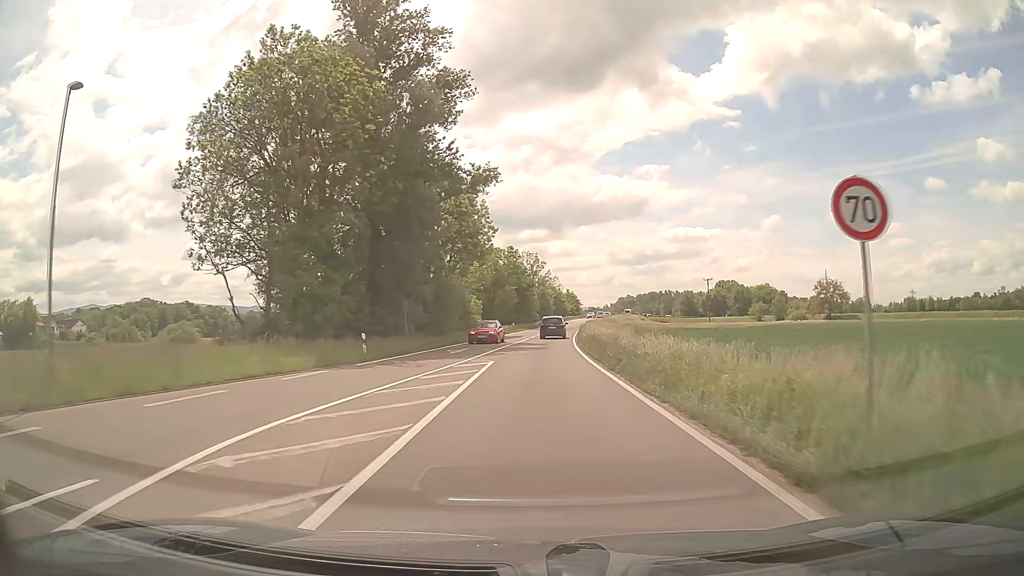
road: secondary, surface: asphalt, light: Day
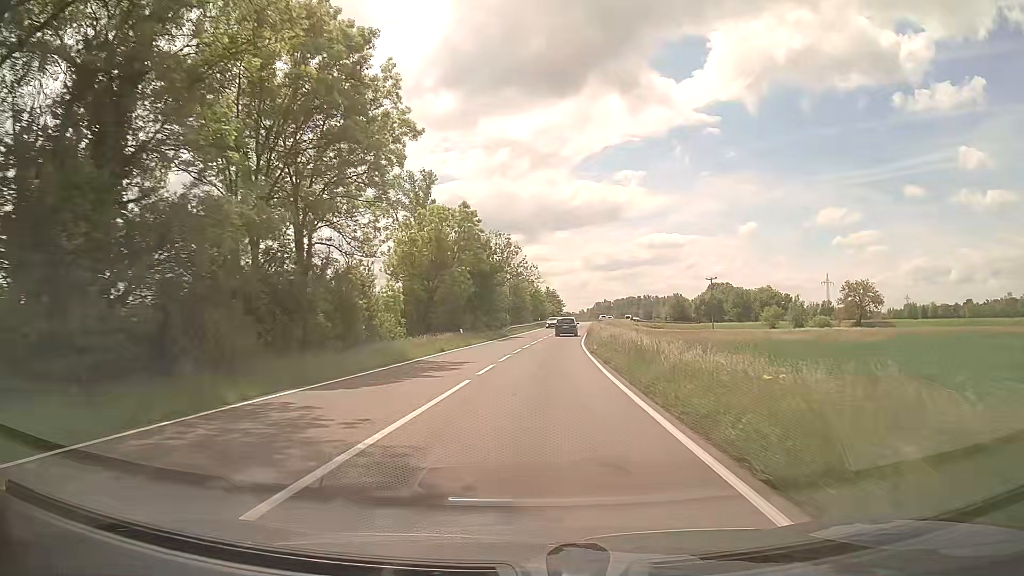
(+0.6, +35.2) m; +2°
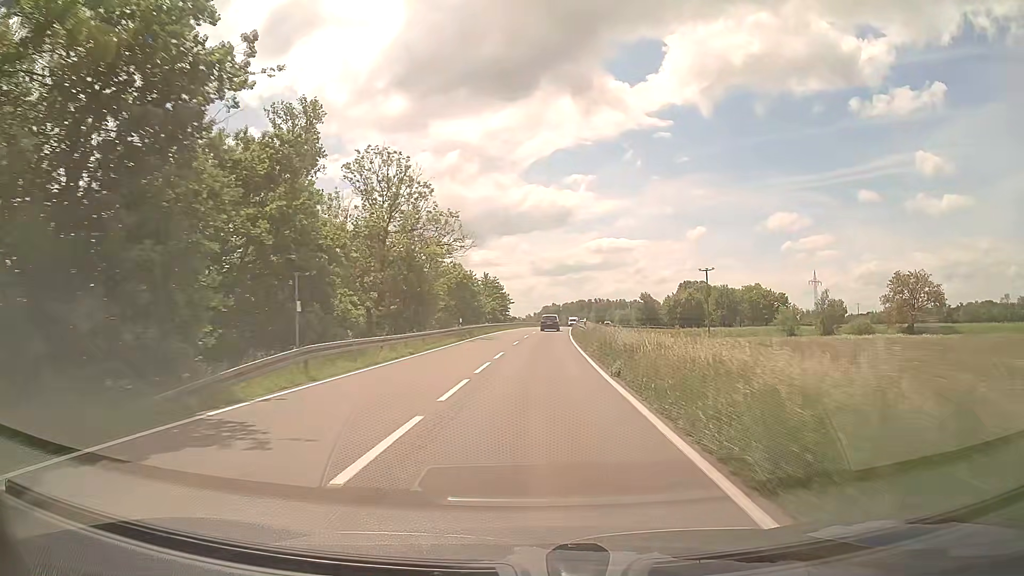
(+2.0, +48.7) m; +5°
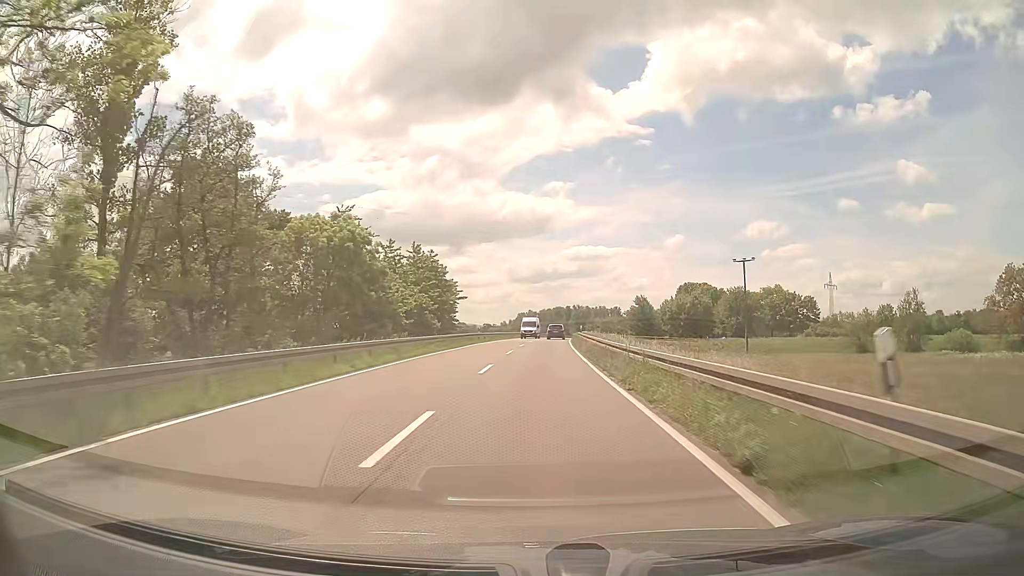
(+0.7, +41.3) m; +2°
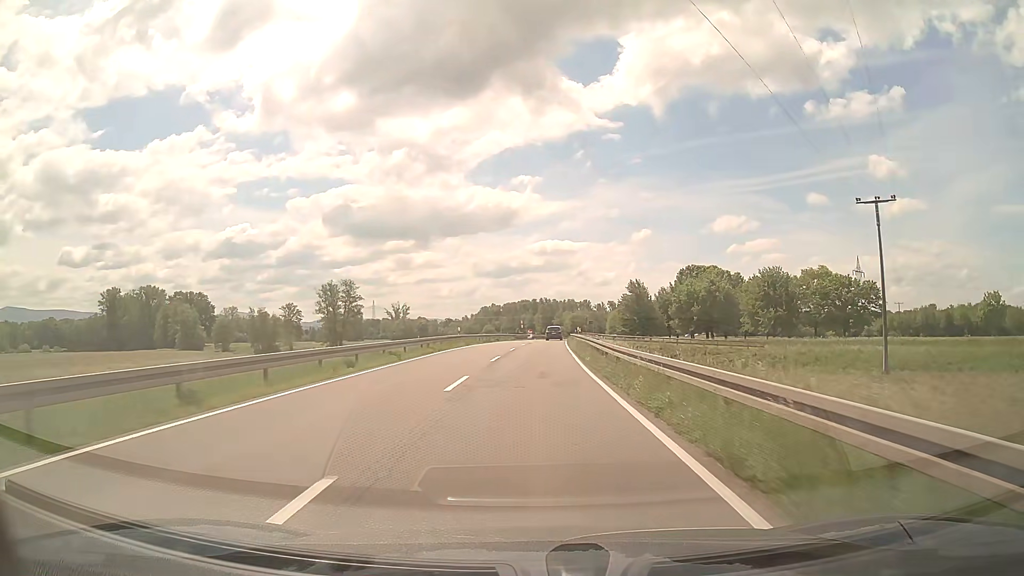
(+1.3, +52.8) m; +3°
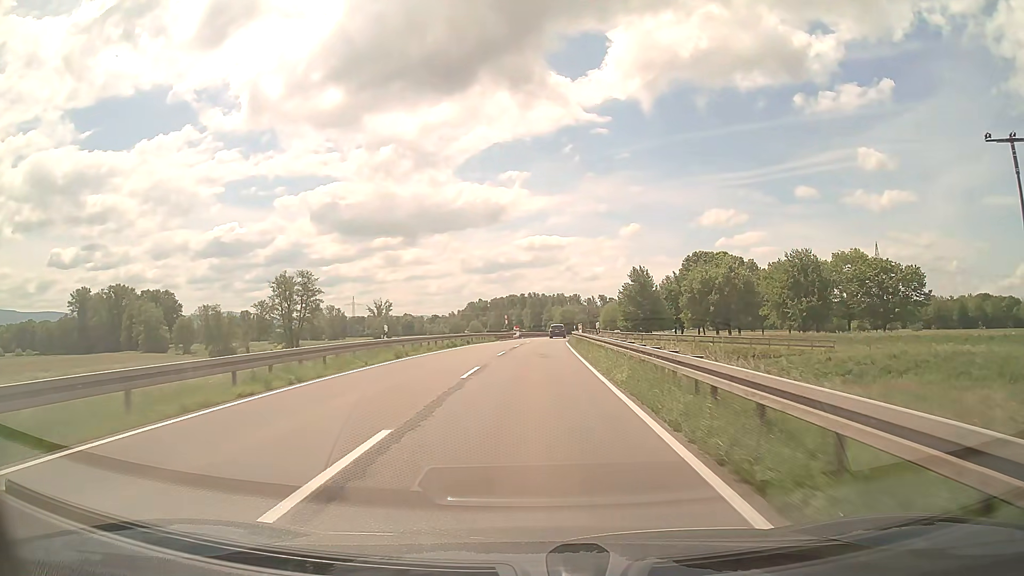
(+0.2, +21.4) m; +1°
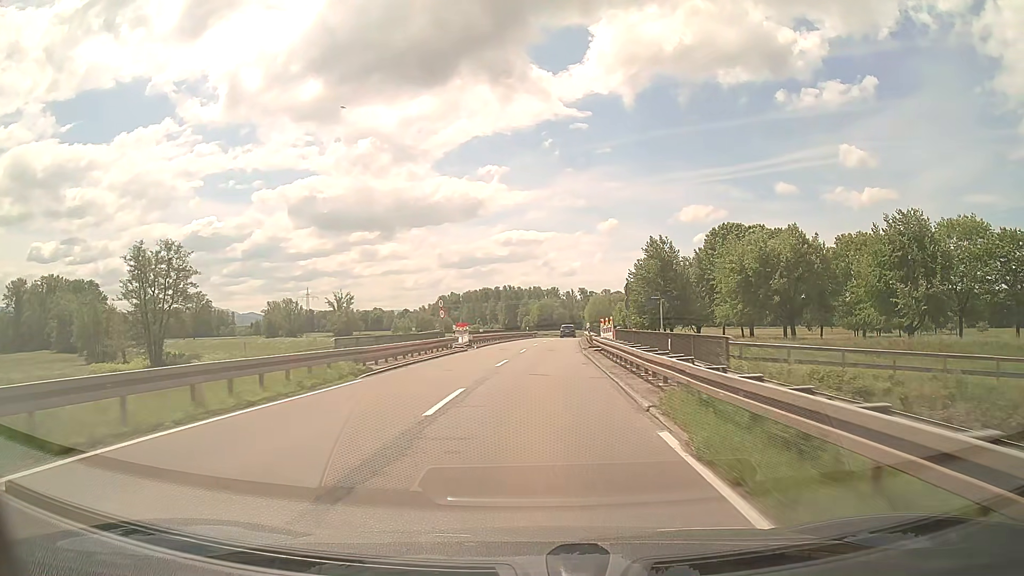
(+0.7, +42.9) m; +2°
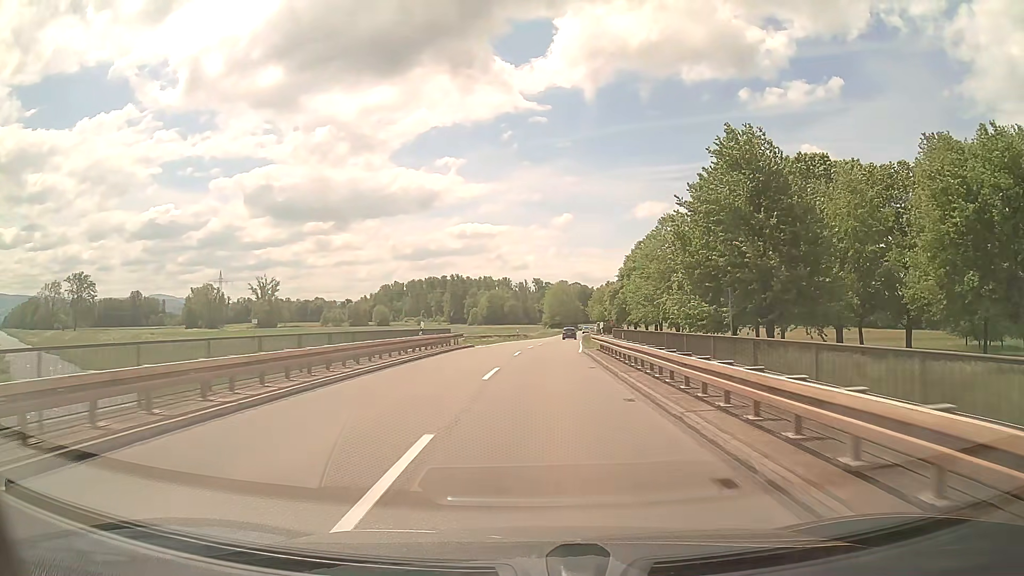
(+1.8, +53.9) m; +4°
(0, +10) (0, +20) (+1, +30) (+1, +40) (+2, +50) (+3, +60) (+3, +70) (+4, +80) (+5, +90) (+6, +100) m
